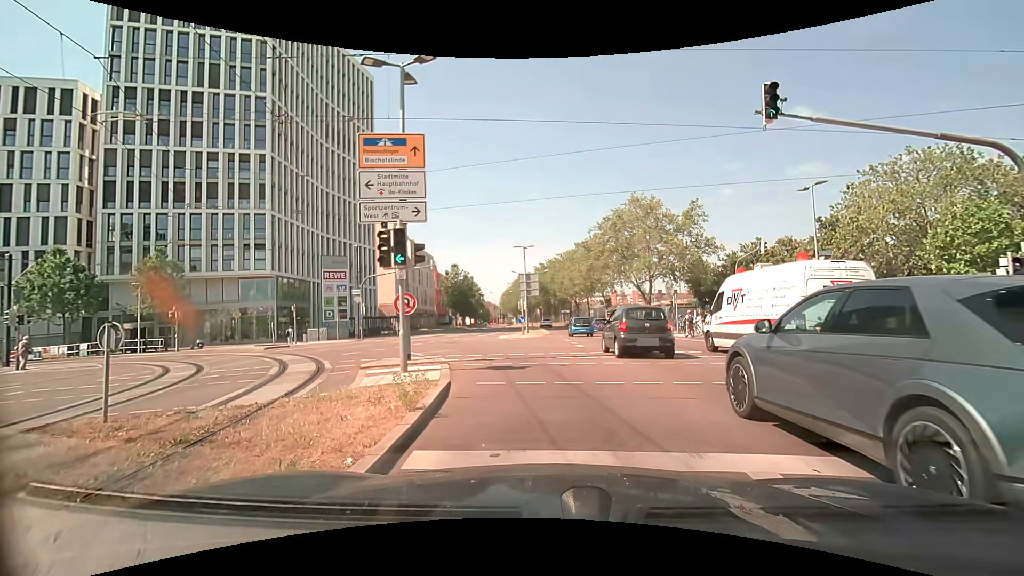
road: secondary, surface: asphalt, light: Day
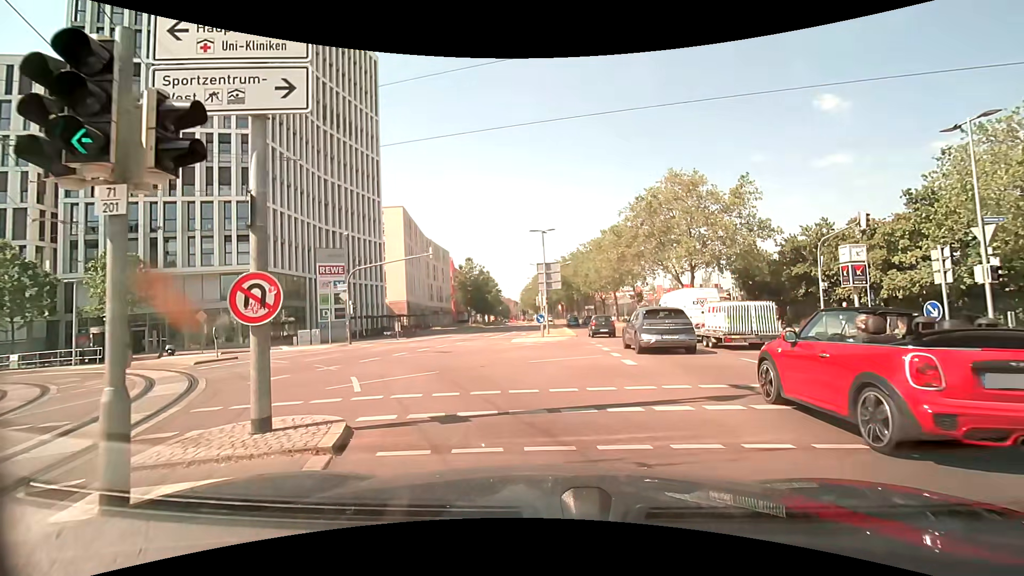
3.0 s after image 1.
(-0.1, +8.0) m; -3°
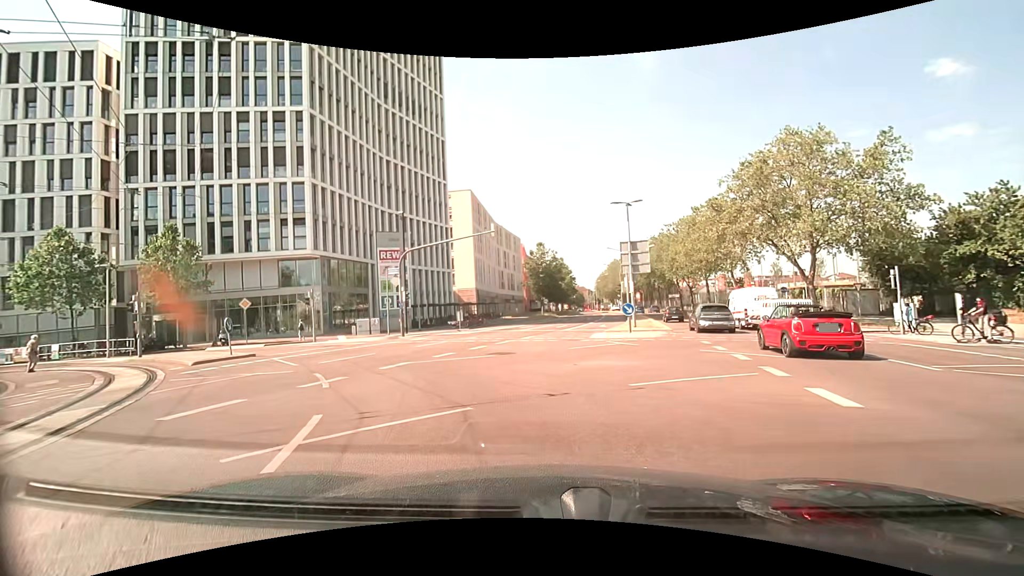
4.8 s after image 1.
(-0.4, +6.0) m; -9°
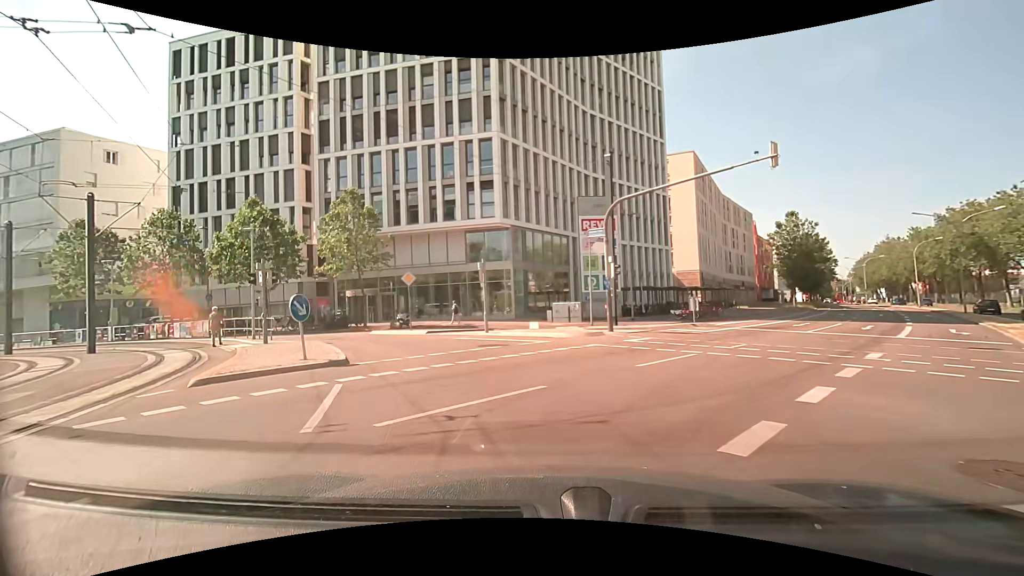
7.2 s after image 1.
(-2.5, +11.4) m; -24°
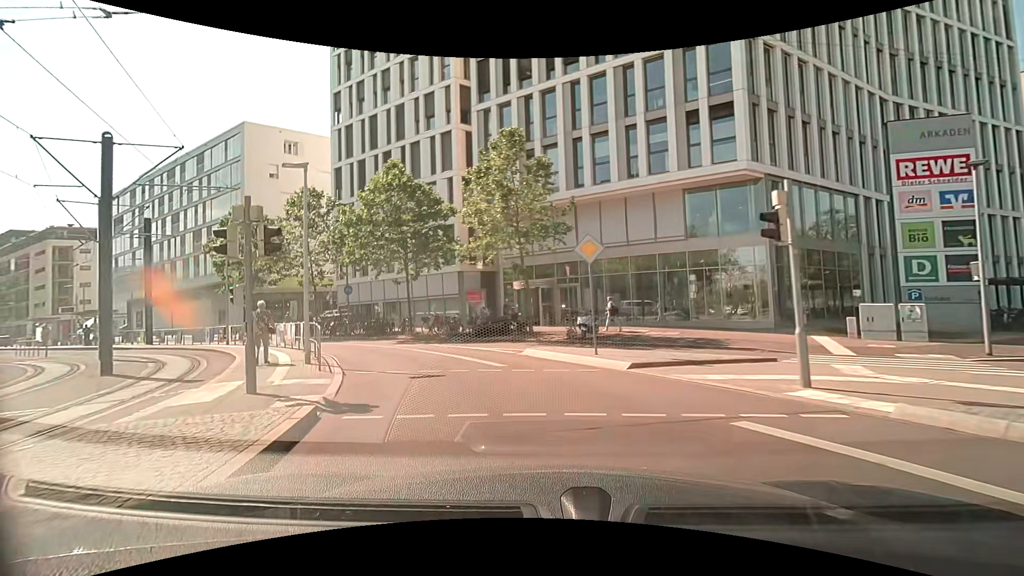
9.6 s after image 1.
(-2.5, +13.3) m; -22°
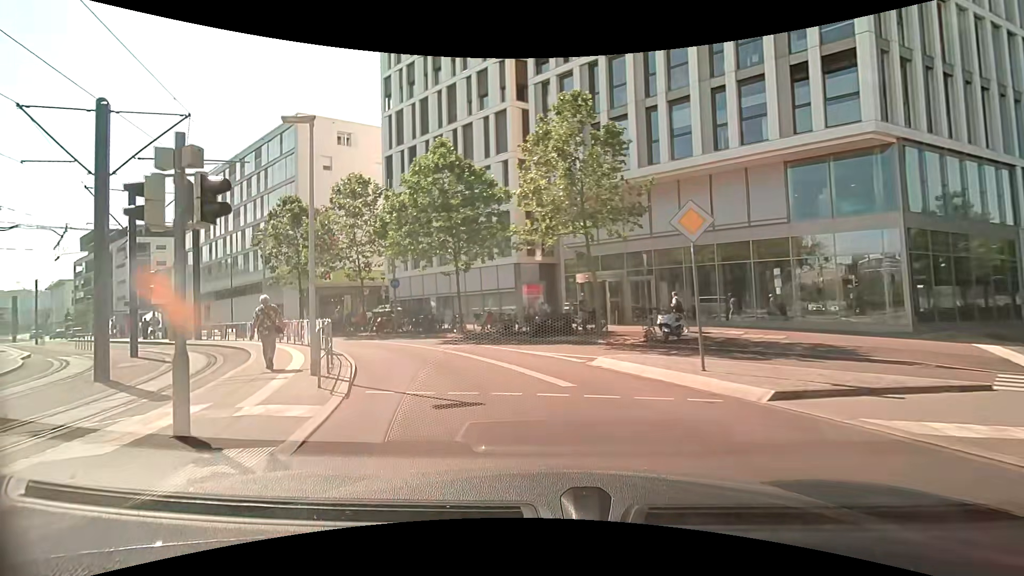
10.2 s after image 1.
(-0.2, +3.4) m; -7°
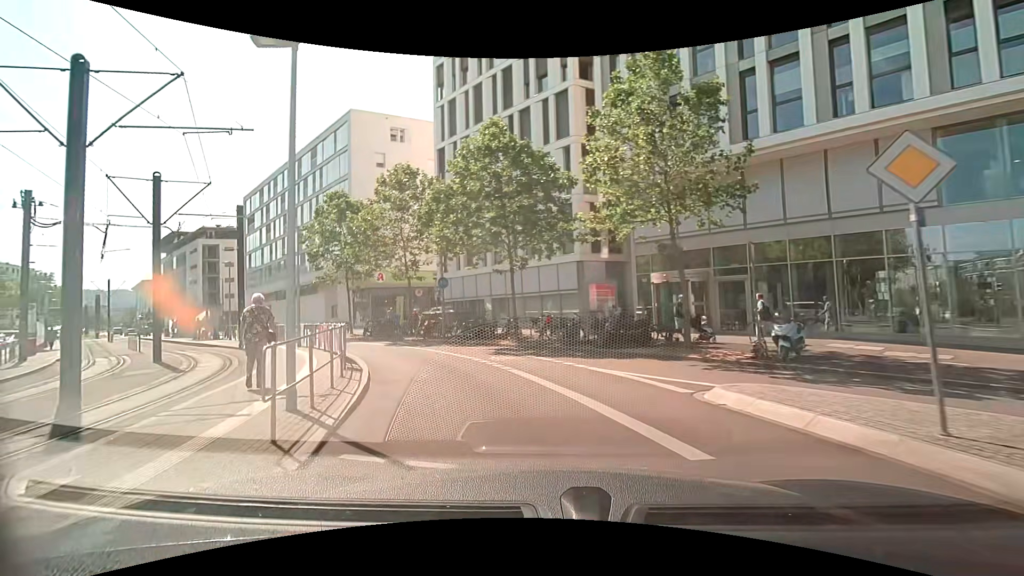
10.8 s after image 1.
(-0.2, +3.6) m; -7°
